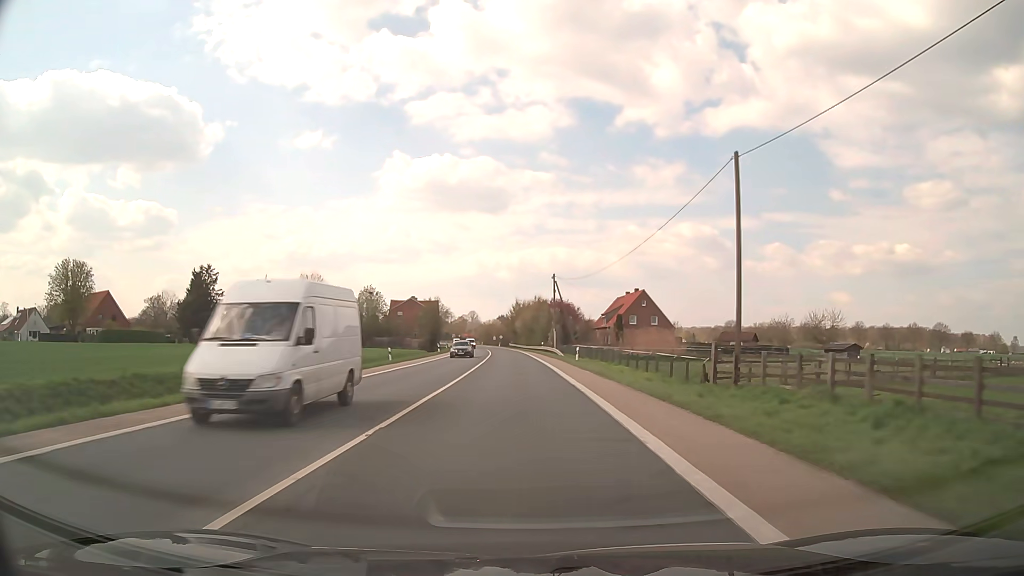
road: secondary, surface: asphalt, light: Day
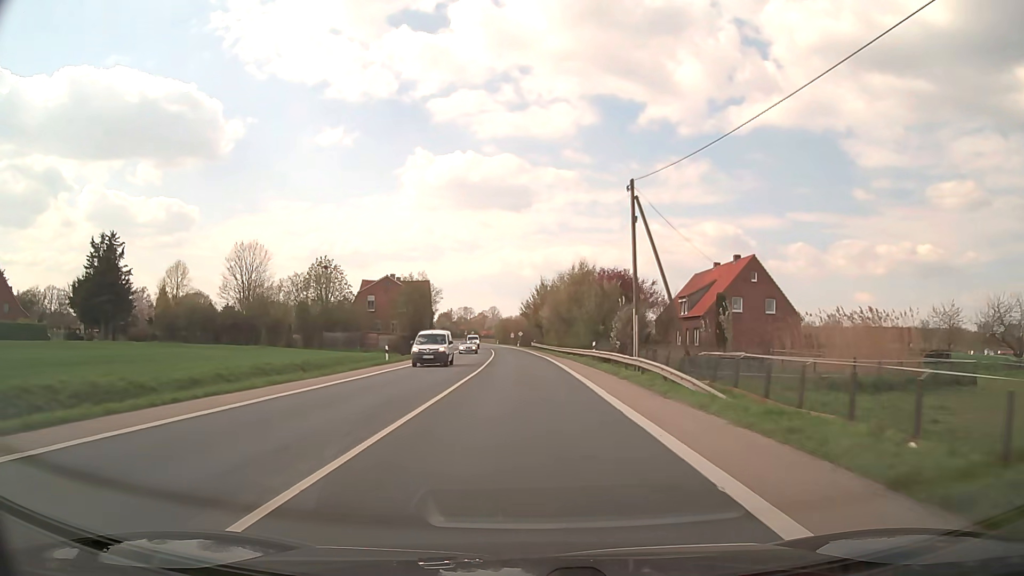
(-0.8, +41.4) m; -2°
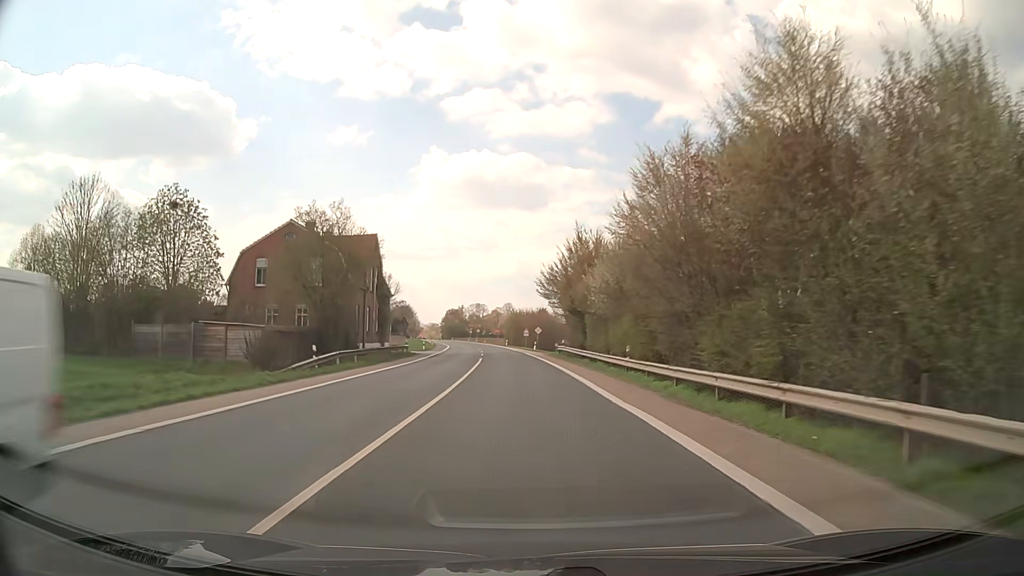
(-0.5, +42.1) m; -1°
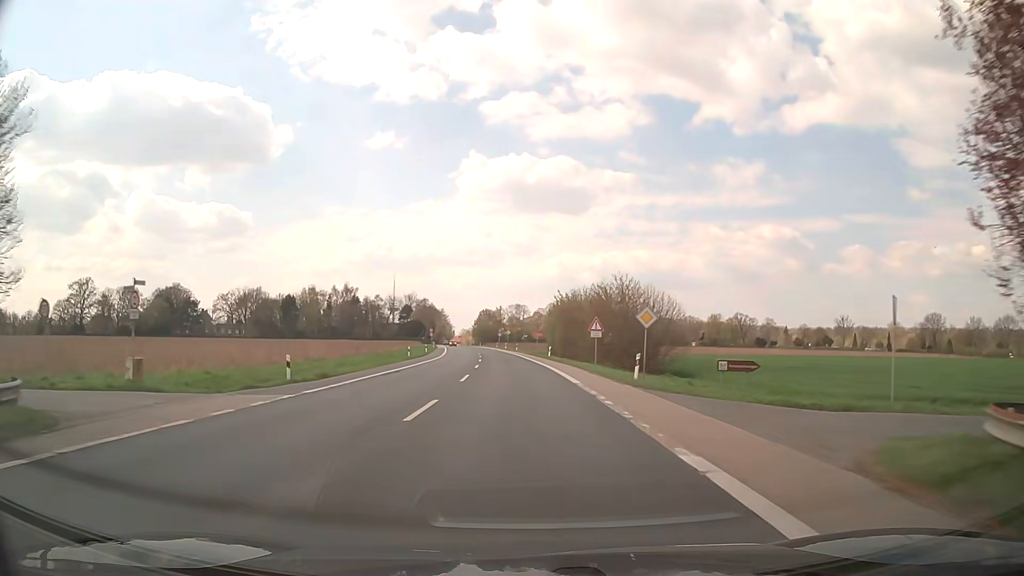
(-1.5, +53.2) m; -3°
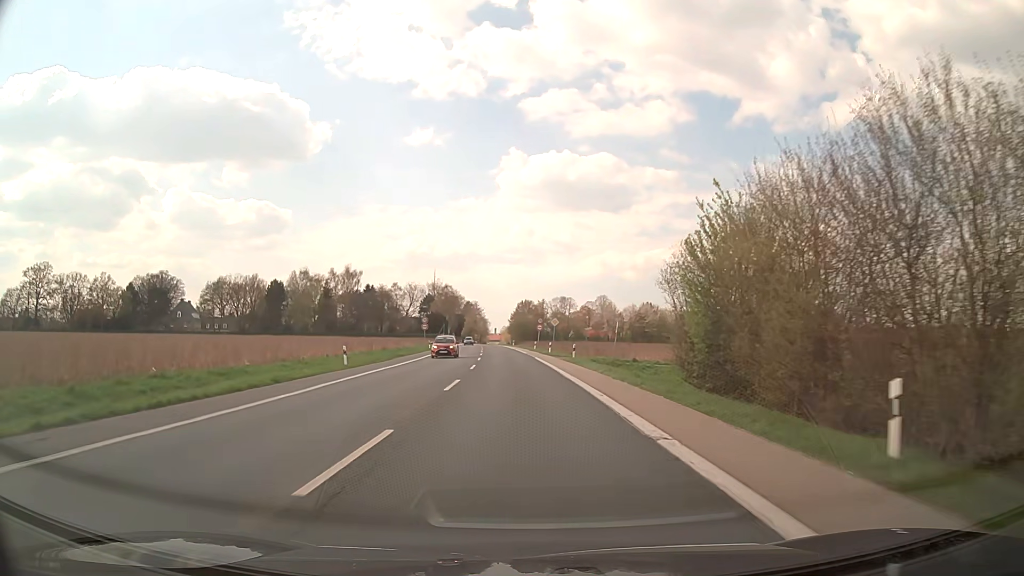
(-2.3, +53.5) m; -4°
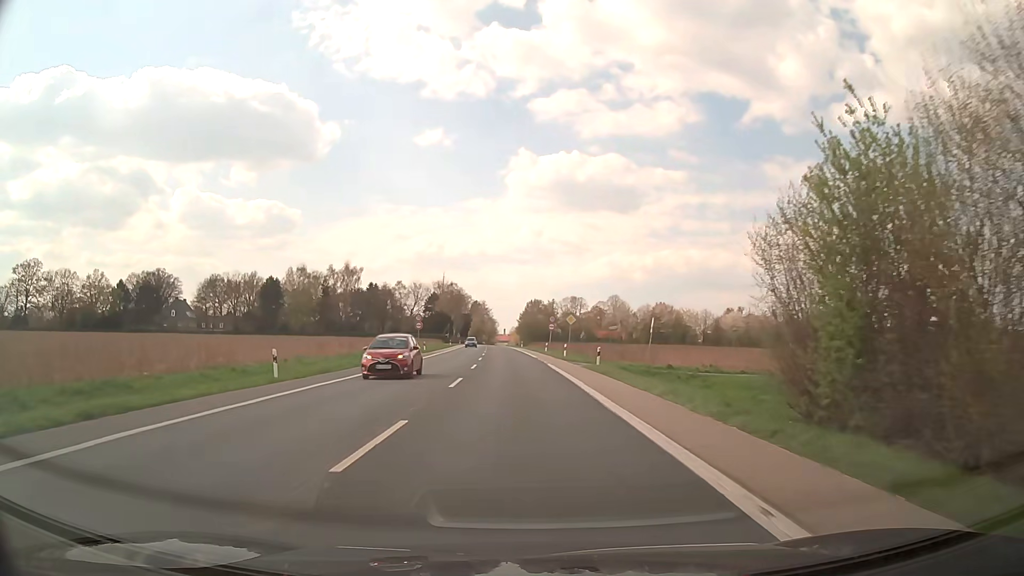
(-0.1, +10.7) m; -1°
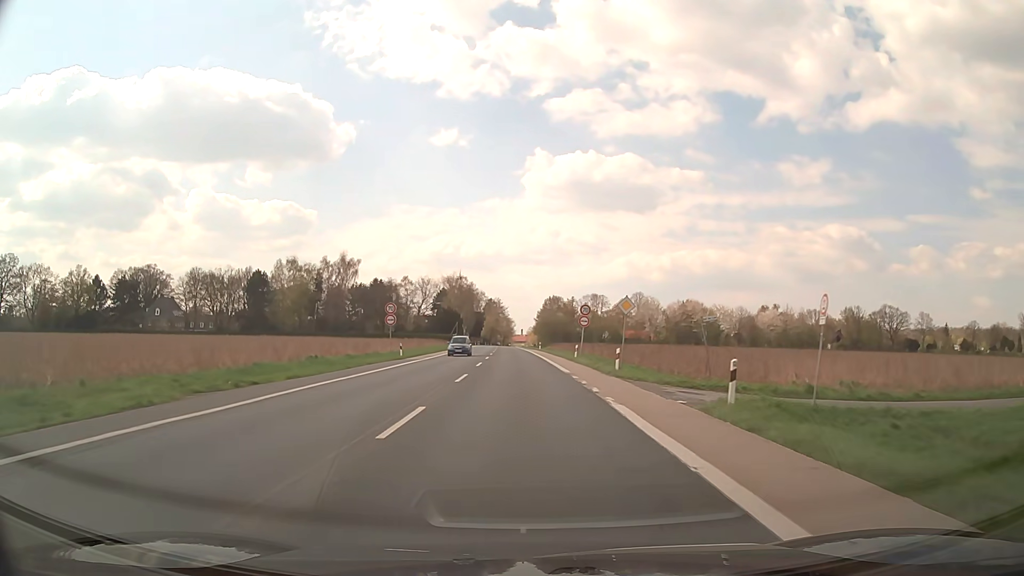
(-0.2, +21.5) m; -1°
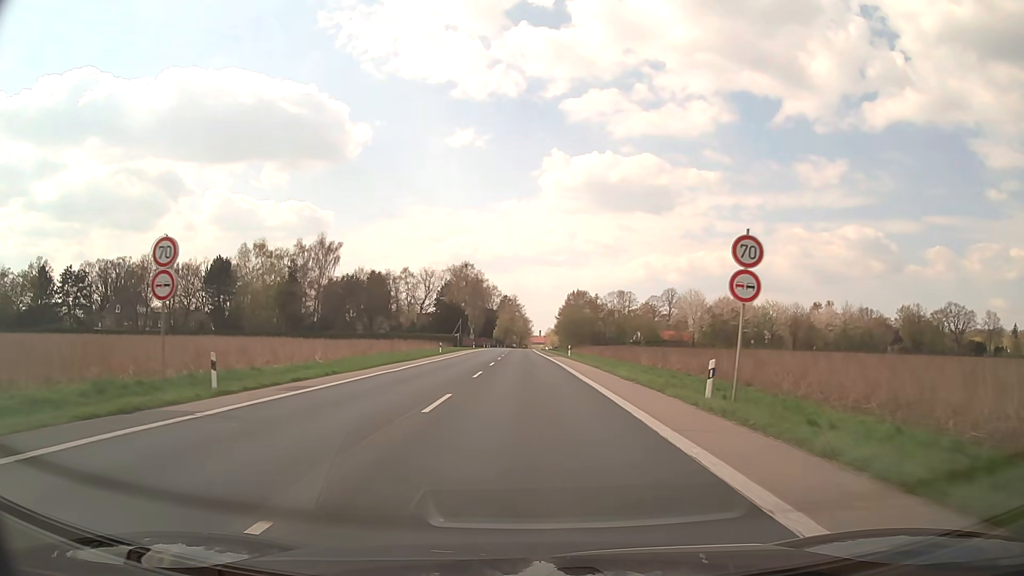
(-0.5, +32.3) m; -1°
(0, +10) (0, +20) (0, +30) (0, +40) (0, +50) (-1, +60) (-1, +70) (-1, +80) (-1, +90) (-1, +100) m
